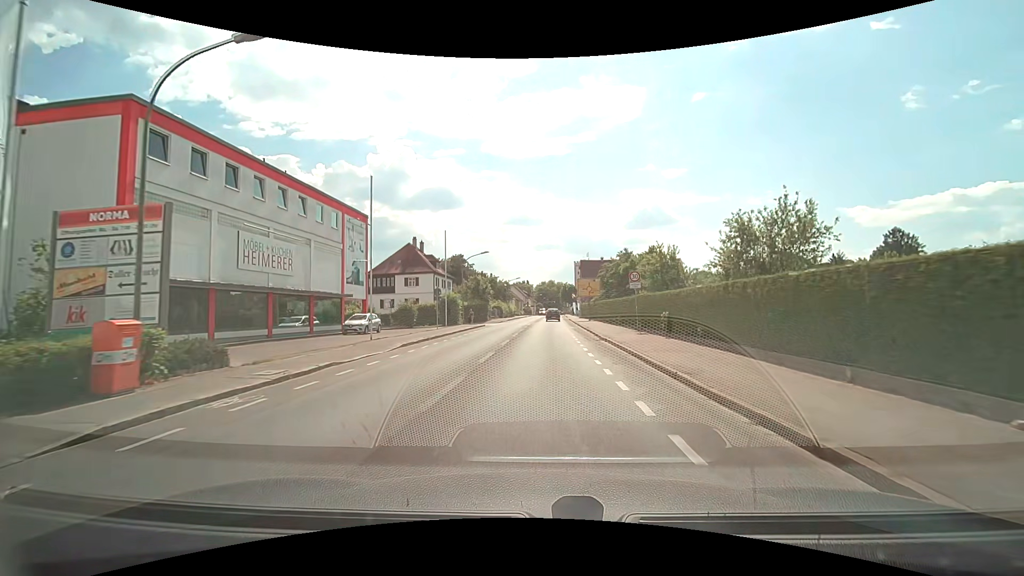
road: secondary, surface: asphalt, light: Day
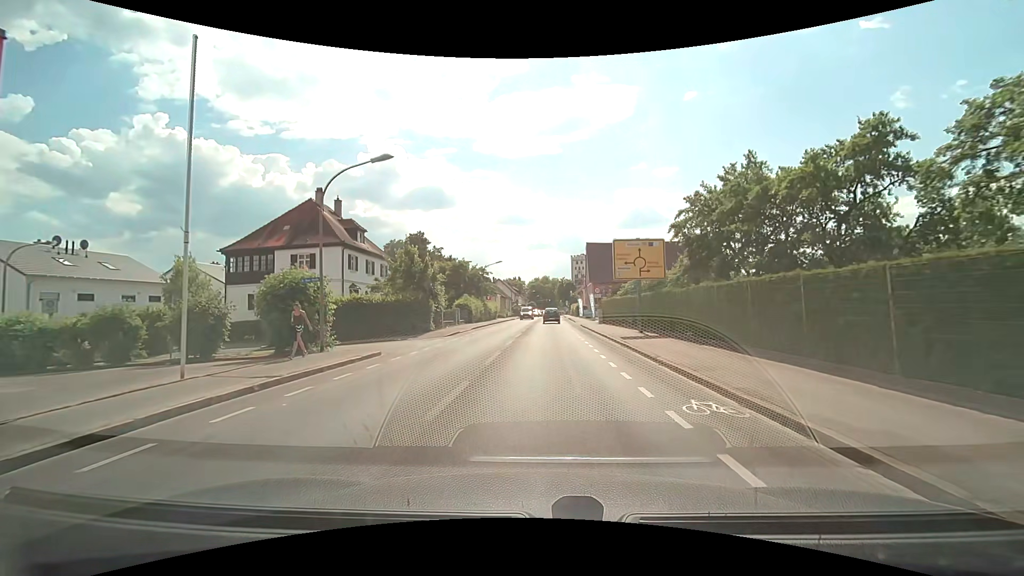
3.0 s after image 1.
(+0.4, +30.5) m; +1°
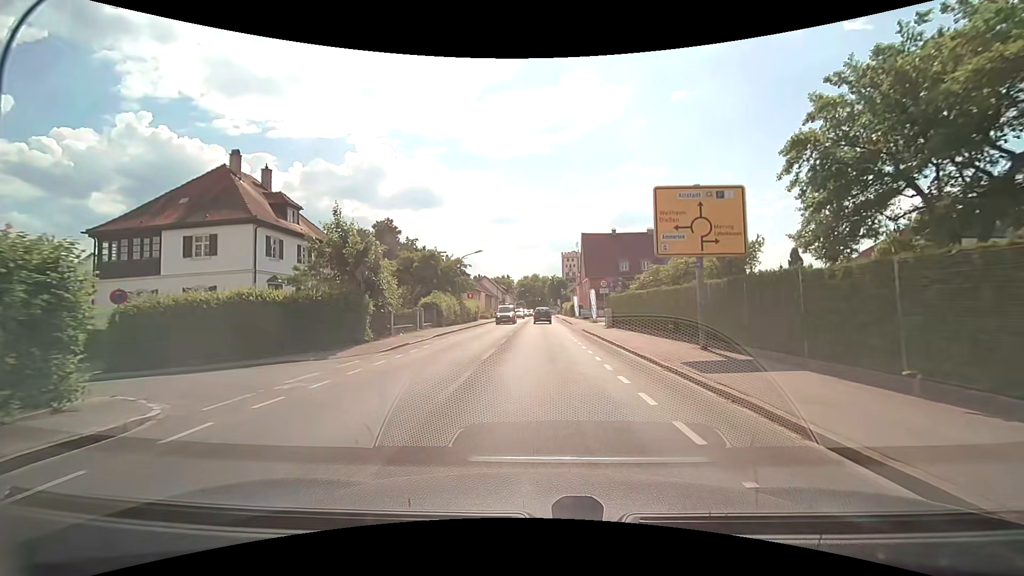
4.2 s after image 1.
(+0.1, +10.7) m; +1°
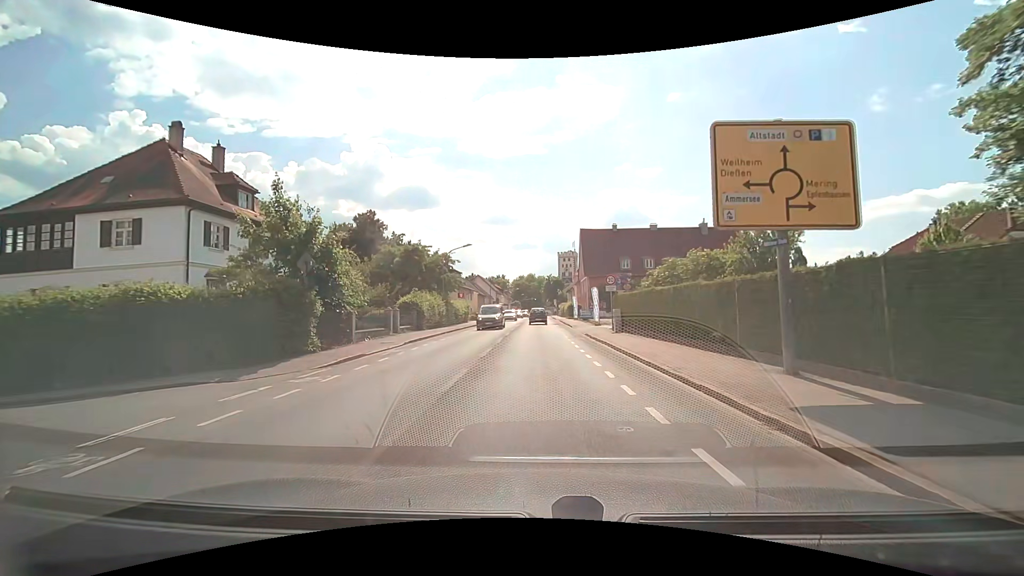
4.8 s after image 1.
(0.0, +5.1) m; 0°
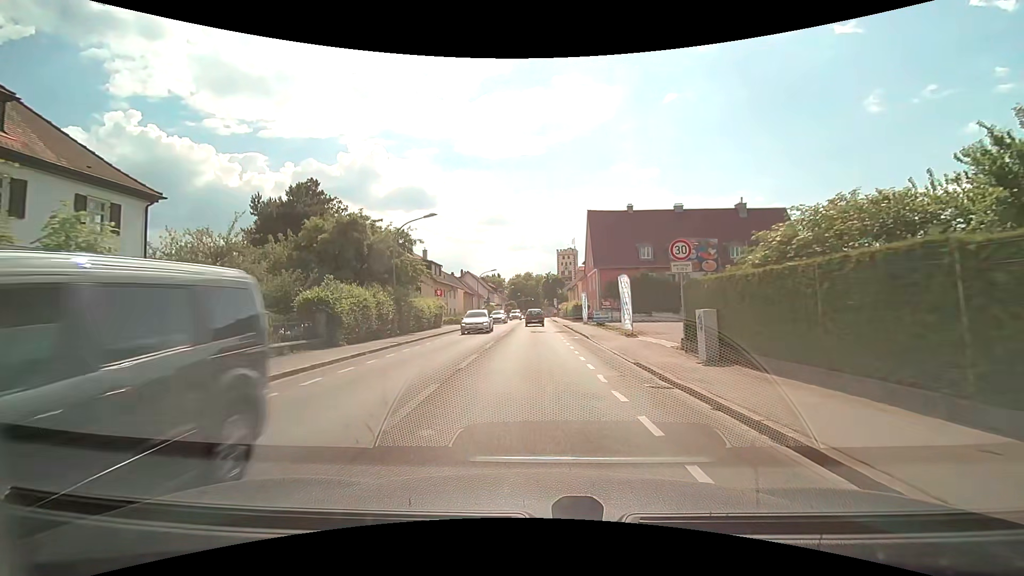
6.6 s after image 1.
(+0.1, +14.4) m; 0°
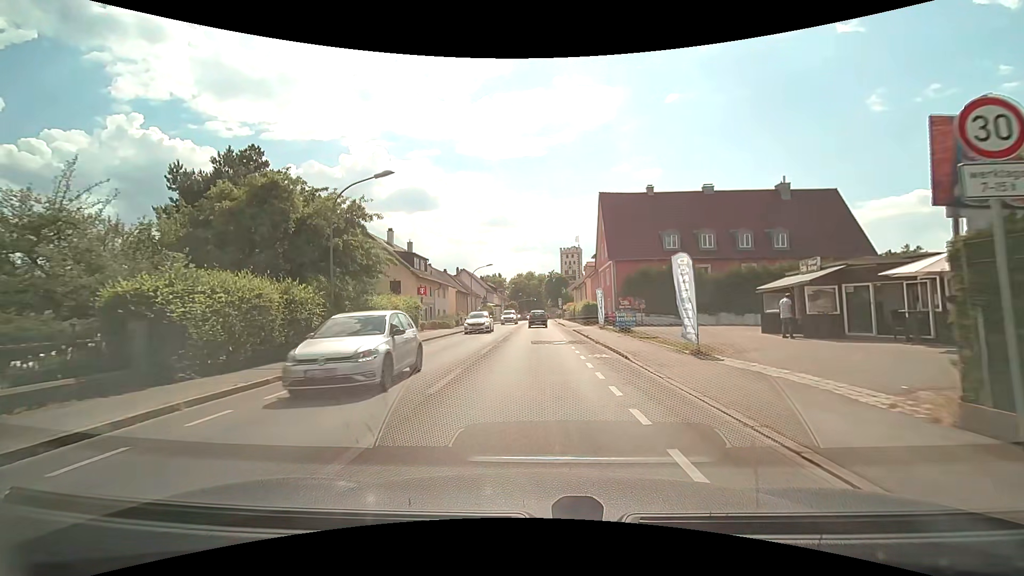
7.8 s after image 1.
(0.0, +9.5) m; 0°
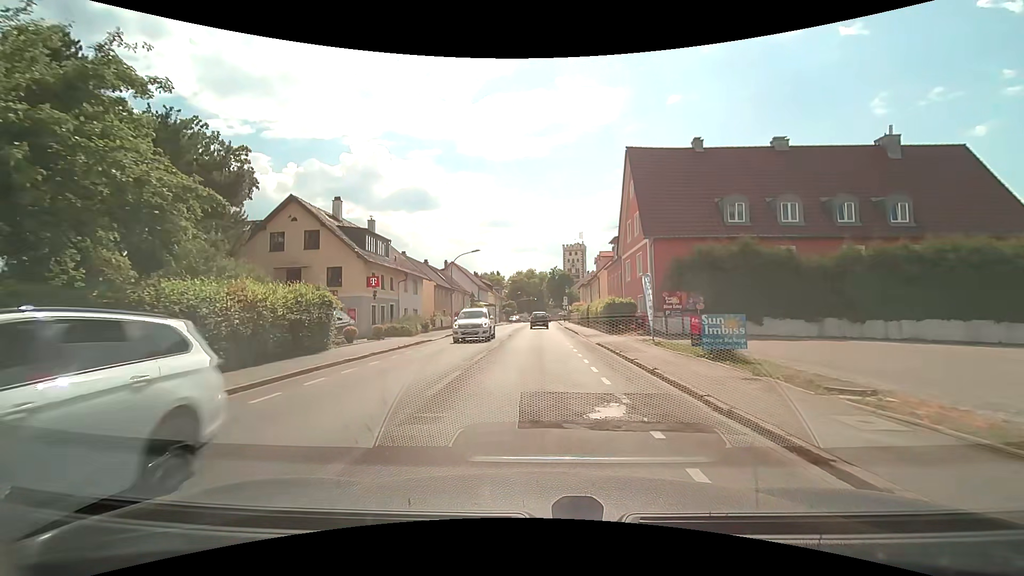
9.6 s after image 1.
(0.0, +14.5) m; 0°
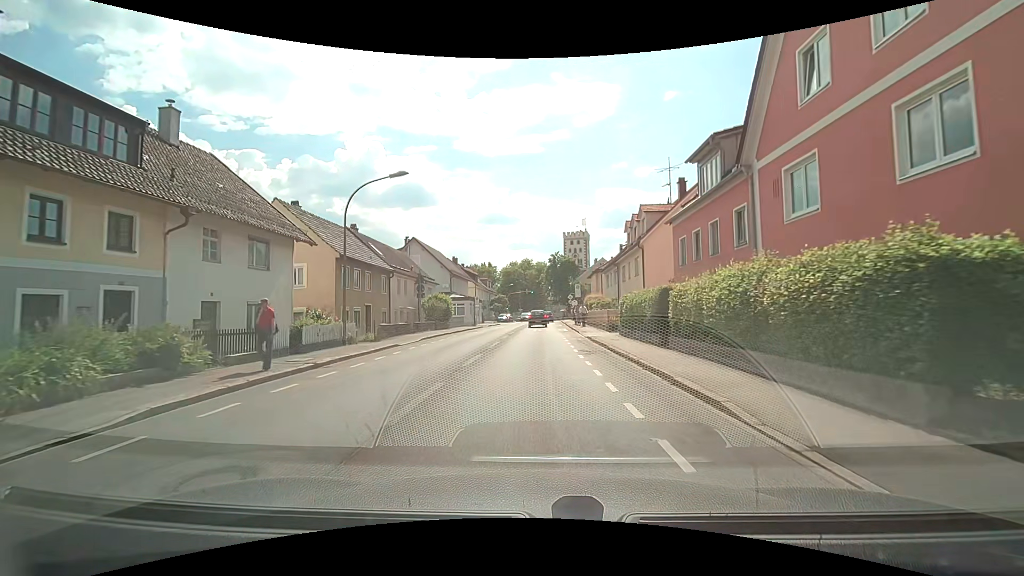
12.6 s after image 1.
(-0.1, +25.2) m; 0°
(0, +10) (0, +20) (0, +30) (0, +40) (0, +50) (0, +60) (0, +70) (+1, +80) (+1, +90) (+1, +100) m
